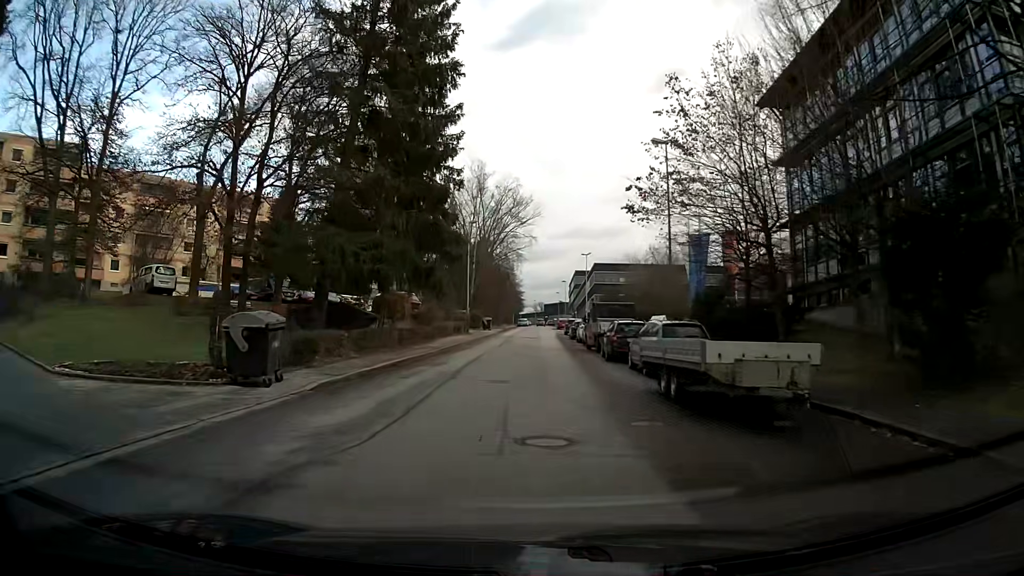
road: residential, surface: asphalt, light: Day
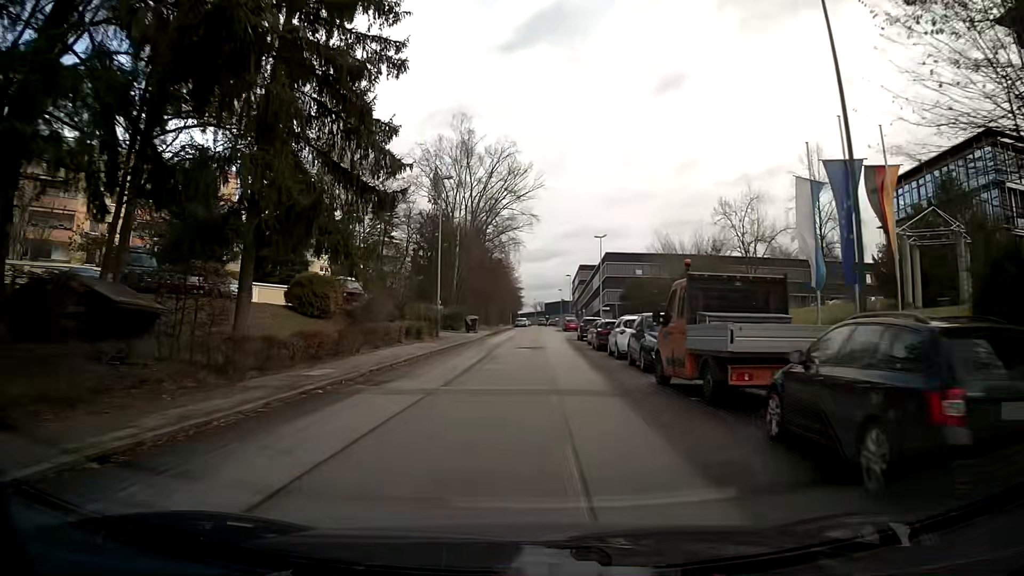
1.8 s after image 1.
(0.0, +19.2) m; +1°
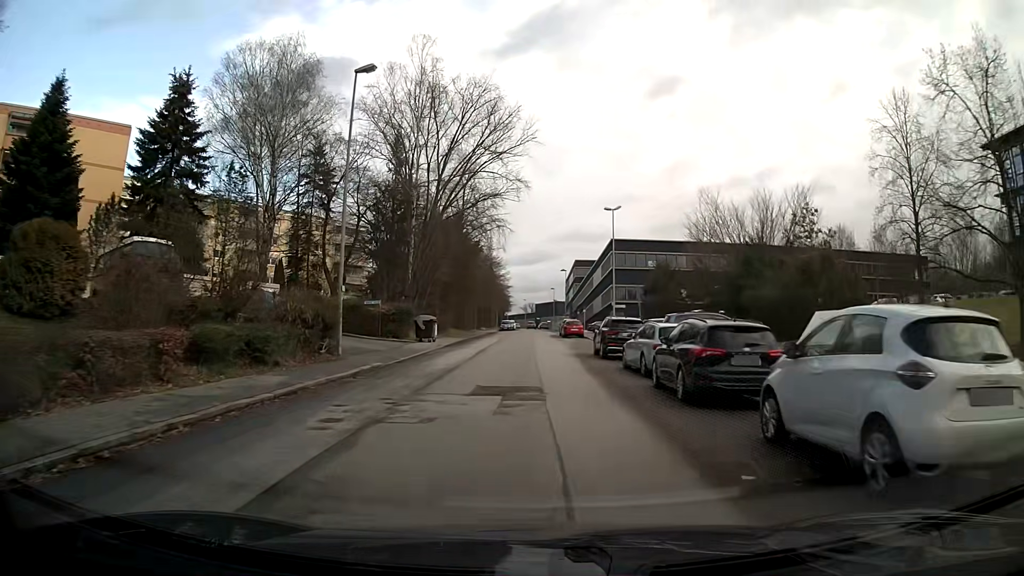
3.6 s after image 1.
(+0.1, +19.6) m; 0°
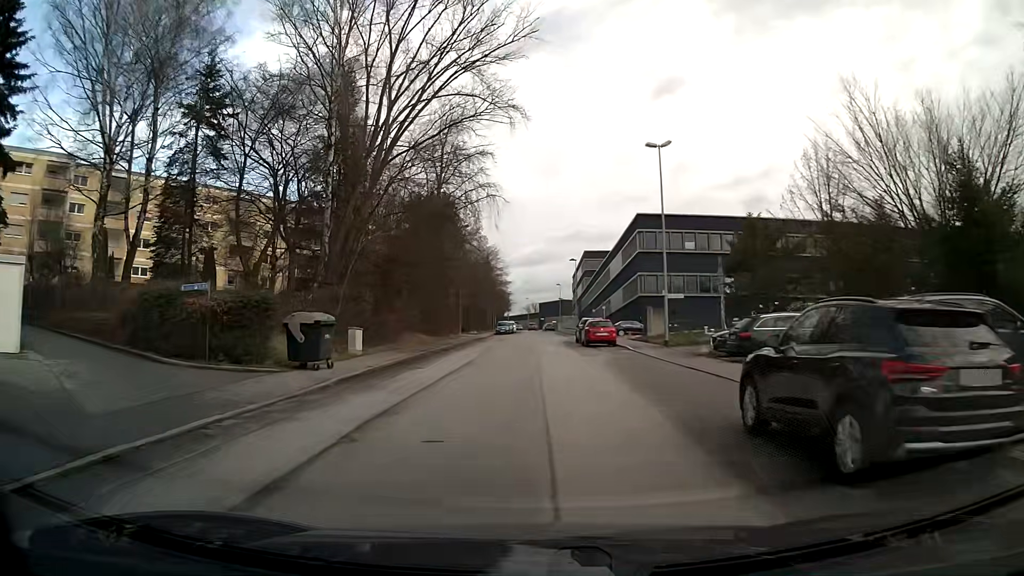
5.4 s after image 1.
(0.0, +19.8) m; 0°
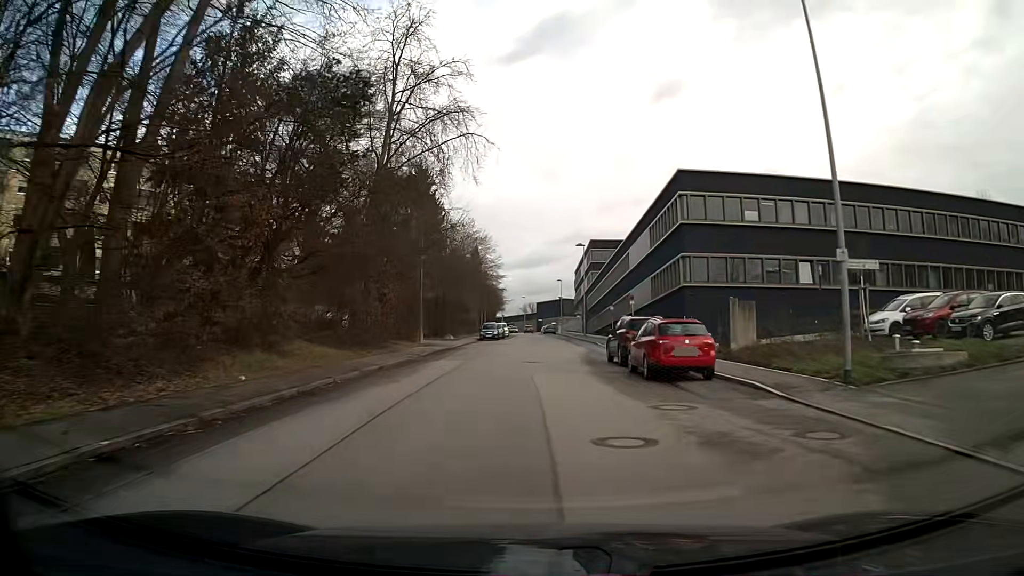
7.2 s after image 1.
(0.0, +19.9) m; 0°
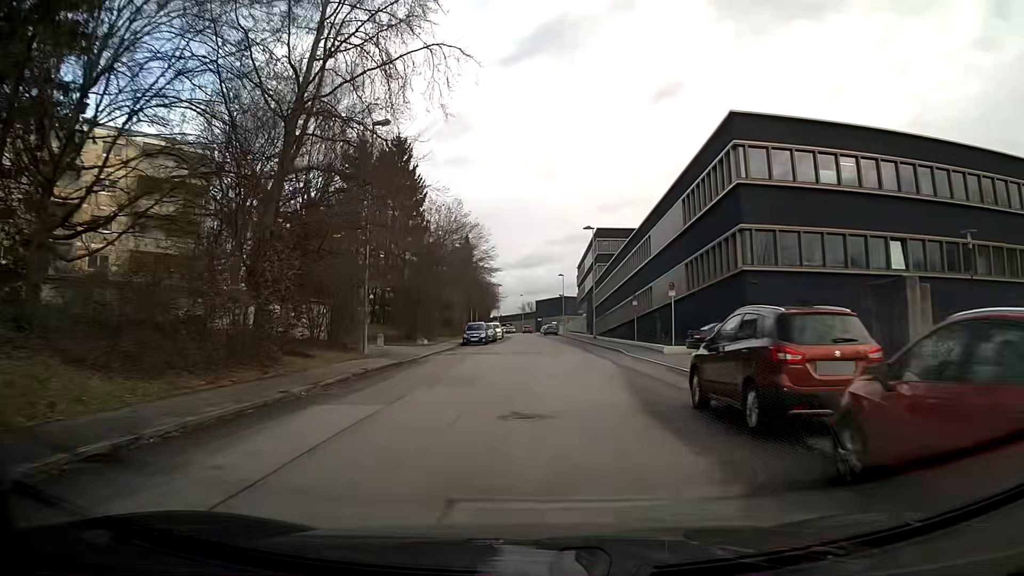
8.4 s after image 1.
(0.0, +13.3) m; 0°
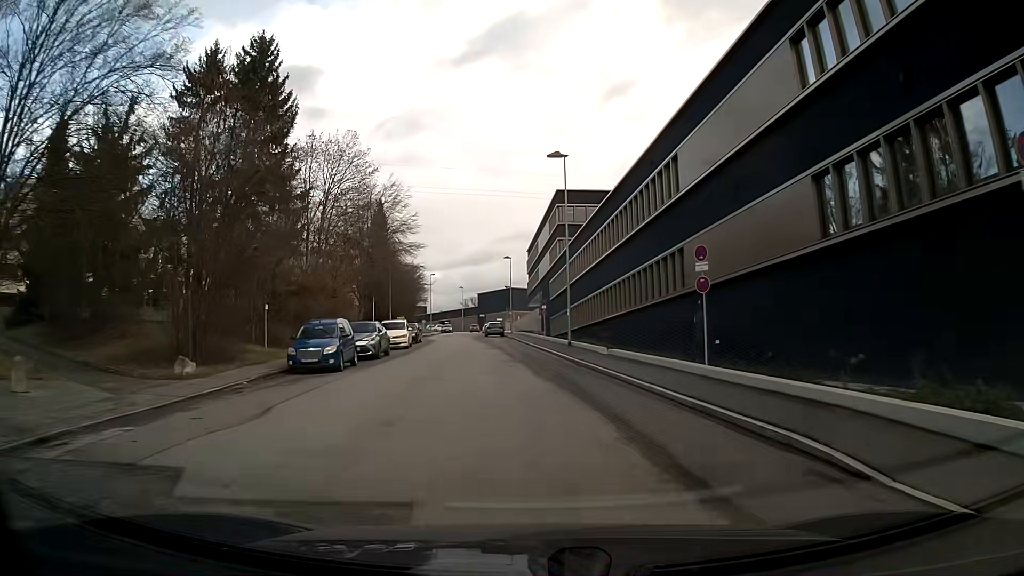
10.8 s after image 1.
(+1.0, +26.2) m; +4°
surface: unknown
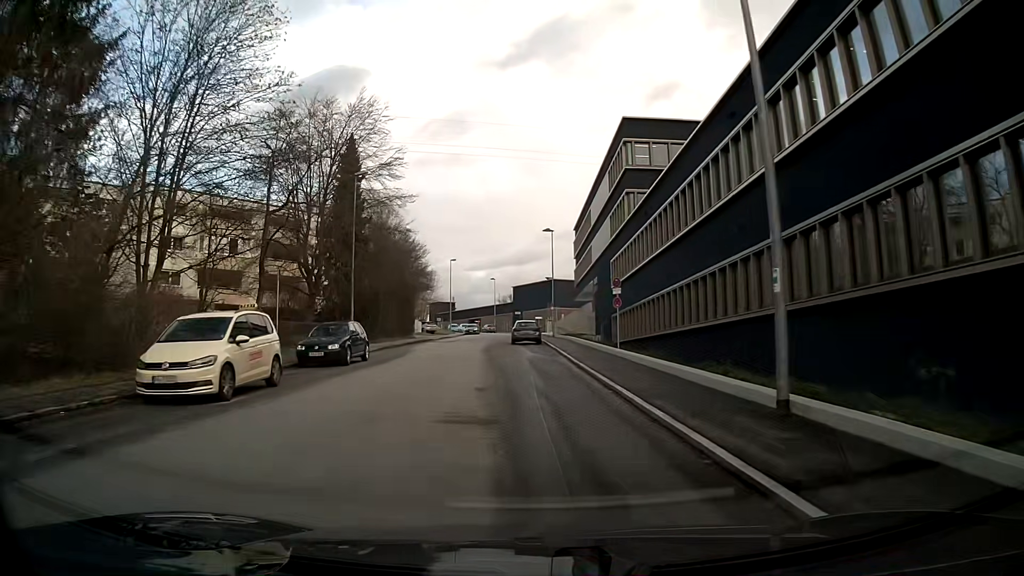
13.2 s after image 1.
(-0.9, +25.9) m; -4°
